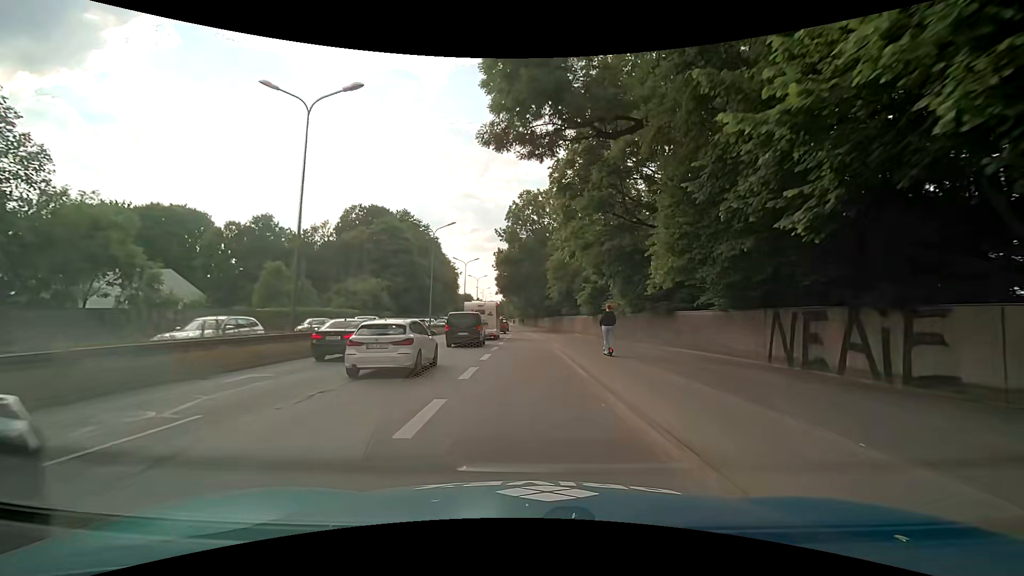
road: trunk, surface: asphalt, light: Day
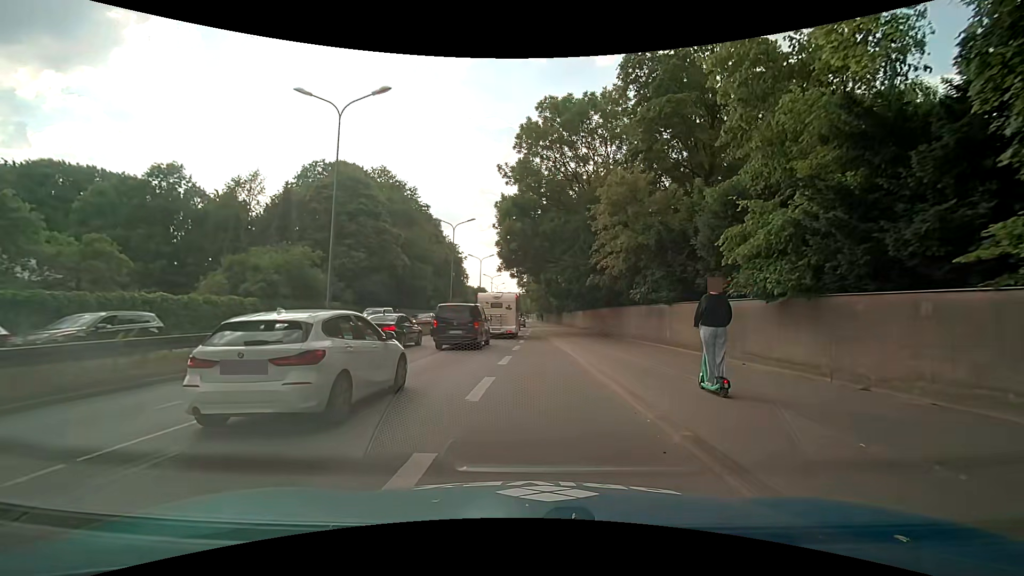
(-0.5, +27.1) m; -4°
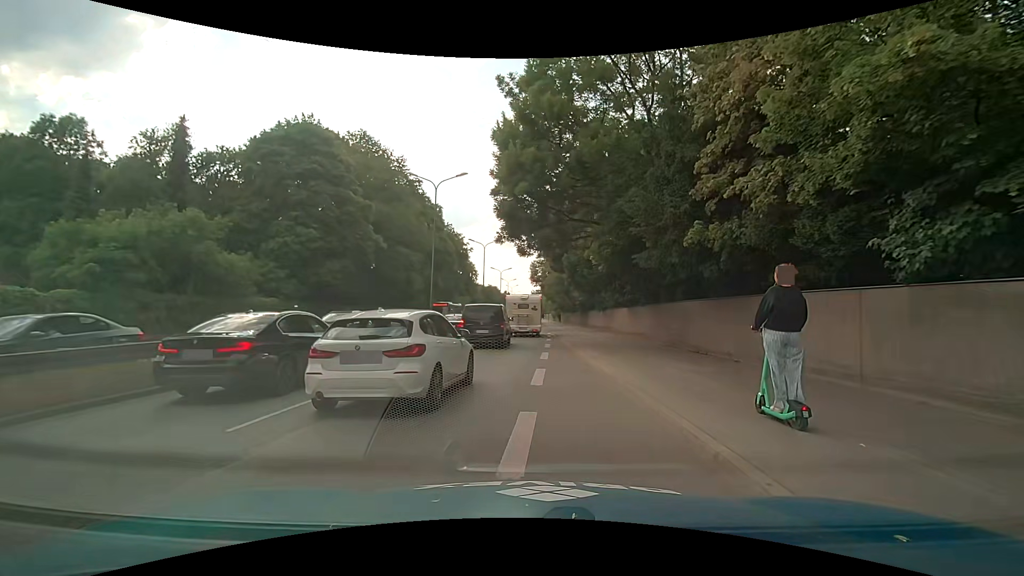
(+0.3, +15.8) m; 0°
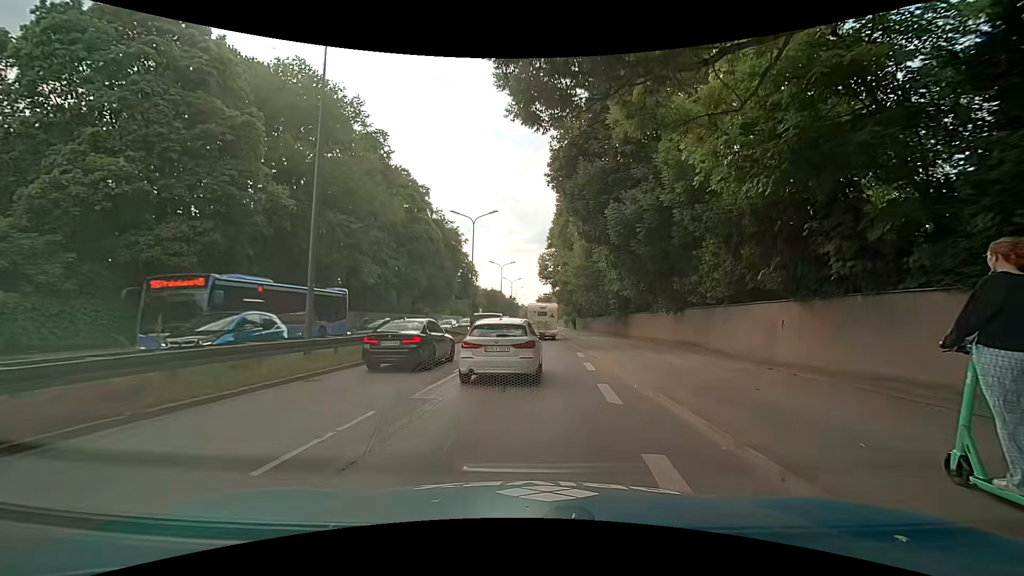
(0.0, +19.8) m; 0°
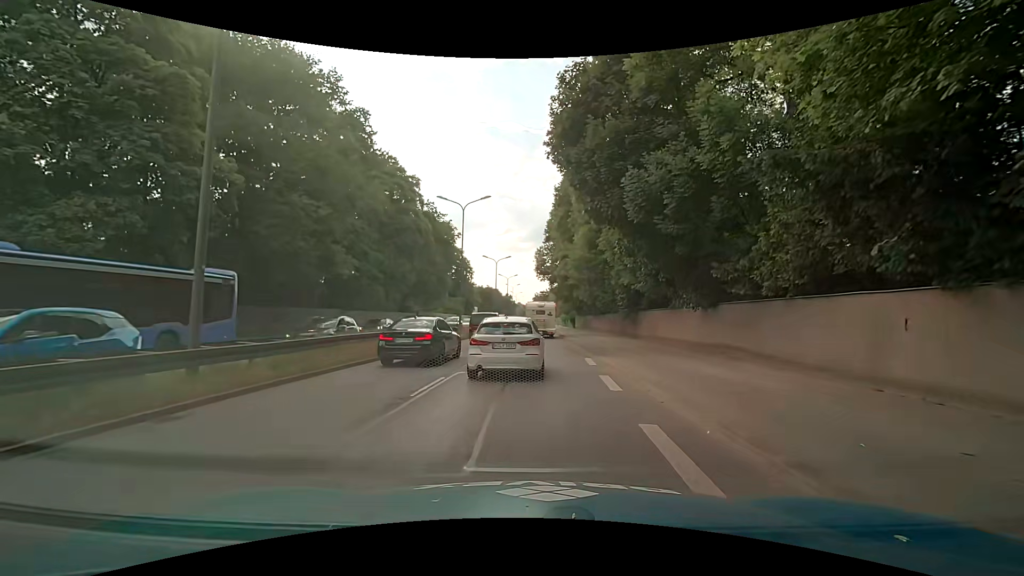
(0.0, +4.6) m; 0°
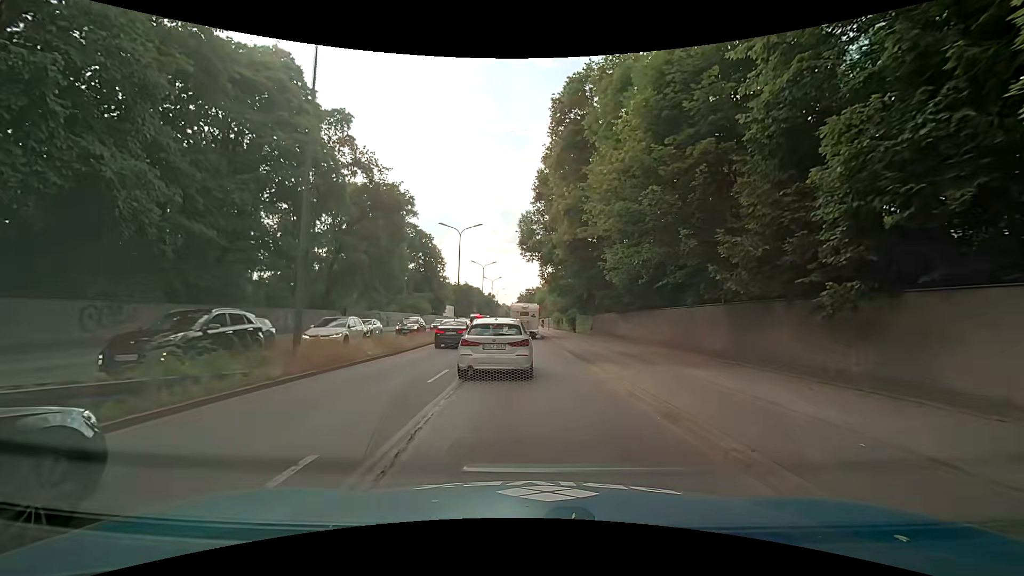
(+0.3, +24.9) m; +3°
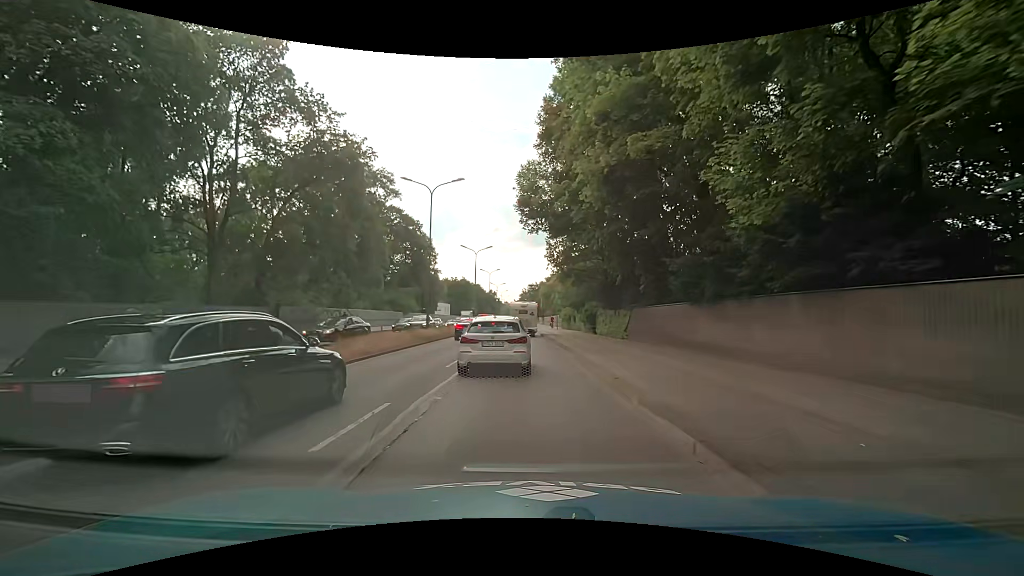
(-0.3, +15.0) m; -1°
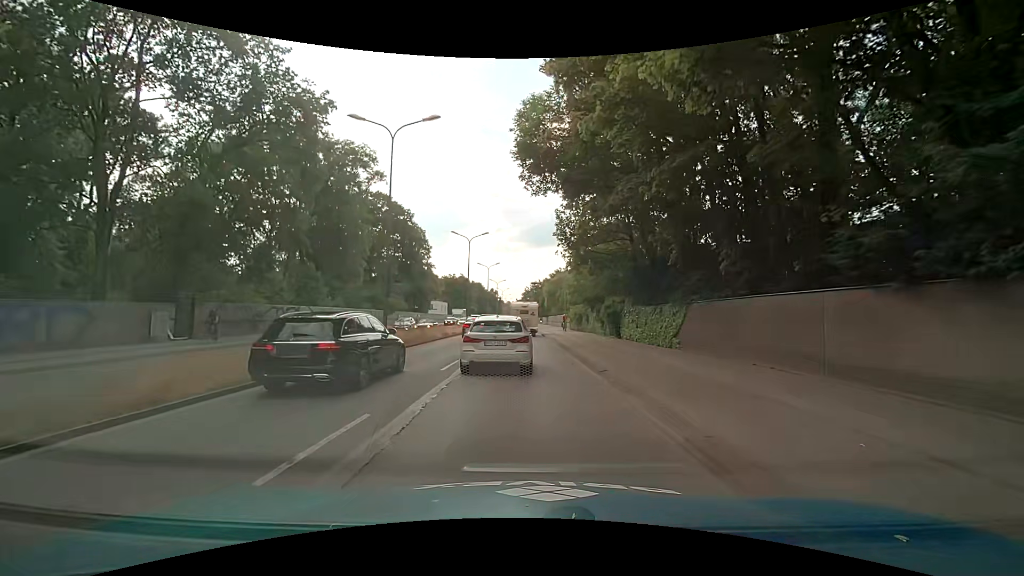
(-0.1, +10.1) m; -1°
(0, +10) (0, +20) (0, +30) (0, +40) (0, +50) (0, +60) (0, +70) (0, +80) (0, +90) (0, +100) m
